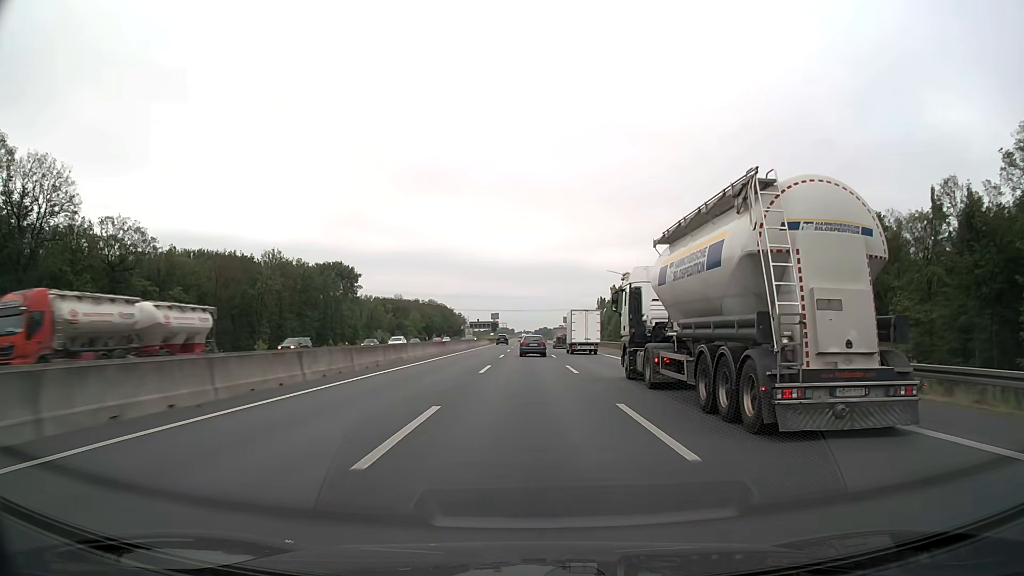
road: motorway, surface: asphalt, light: Day
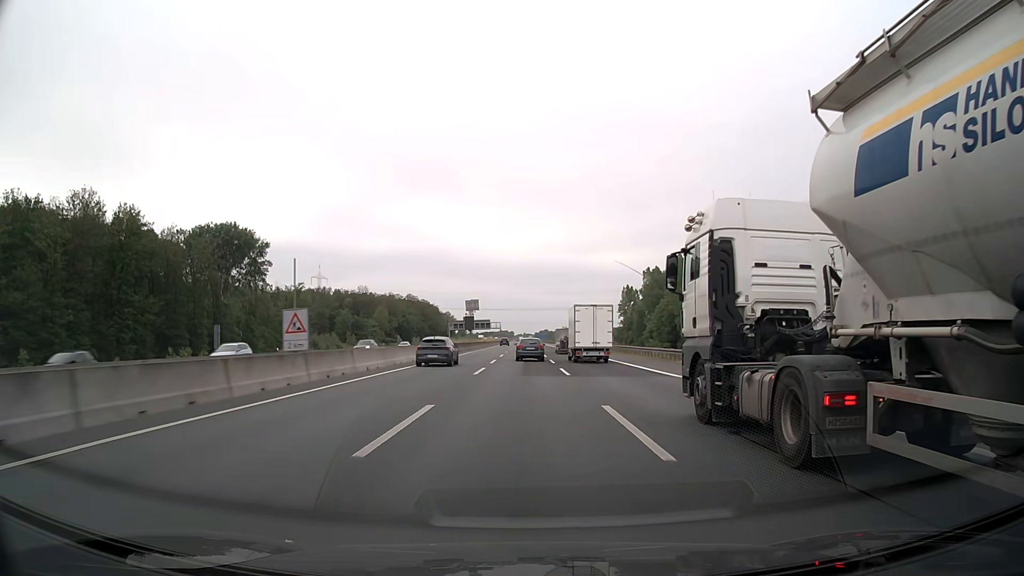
(+0.1, +71.3) m; 0°
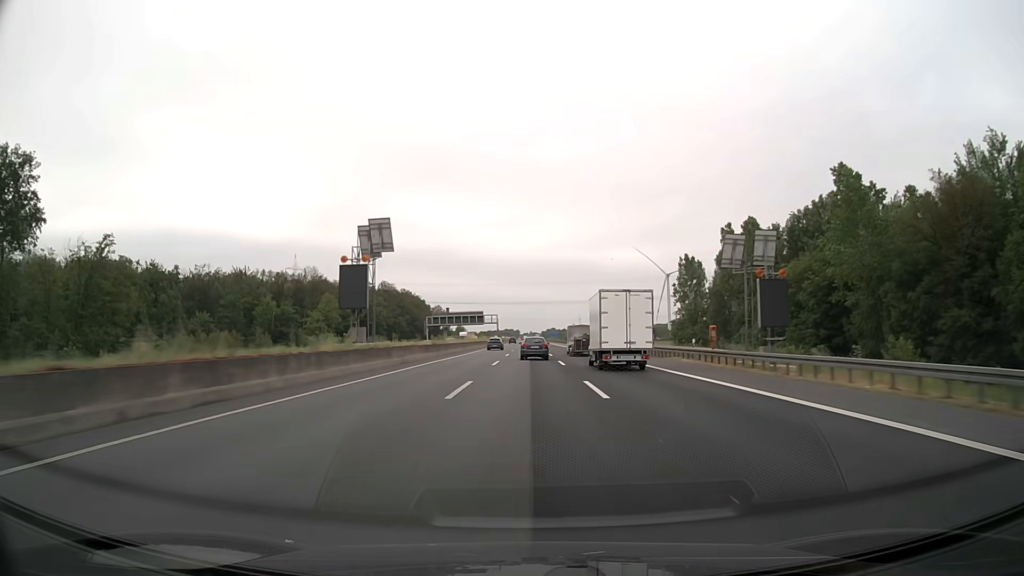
(-0.4, +70.4) m; -1°
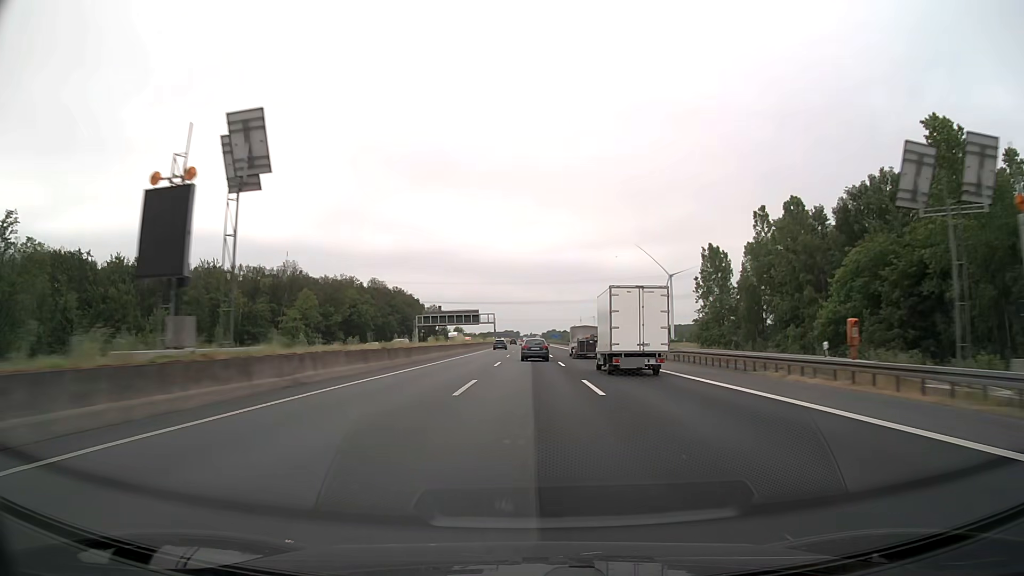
(0.0, +17.5) m; 0°
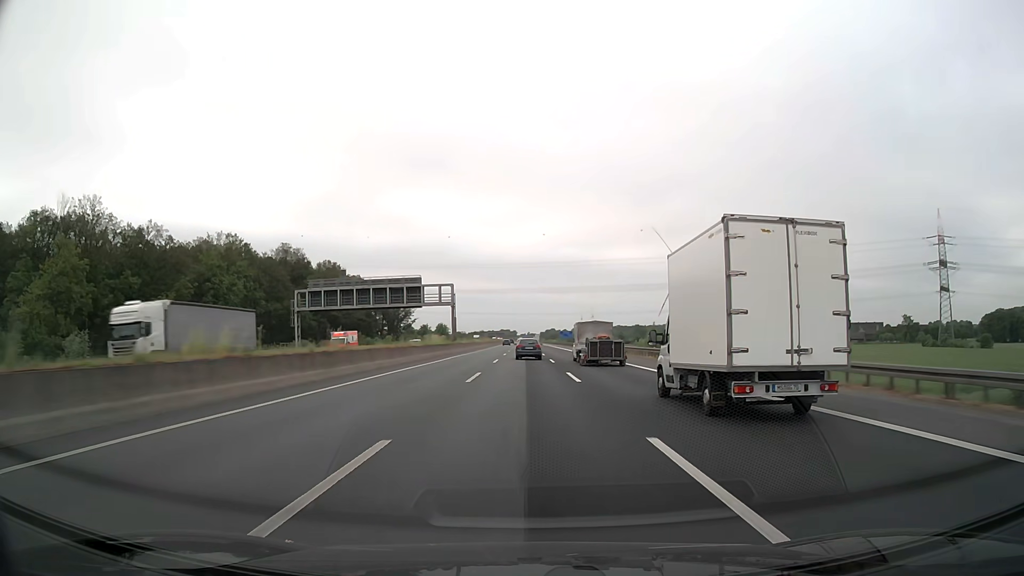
(+0.4, +87.8) m; 0°
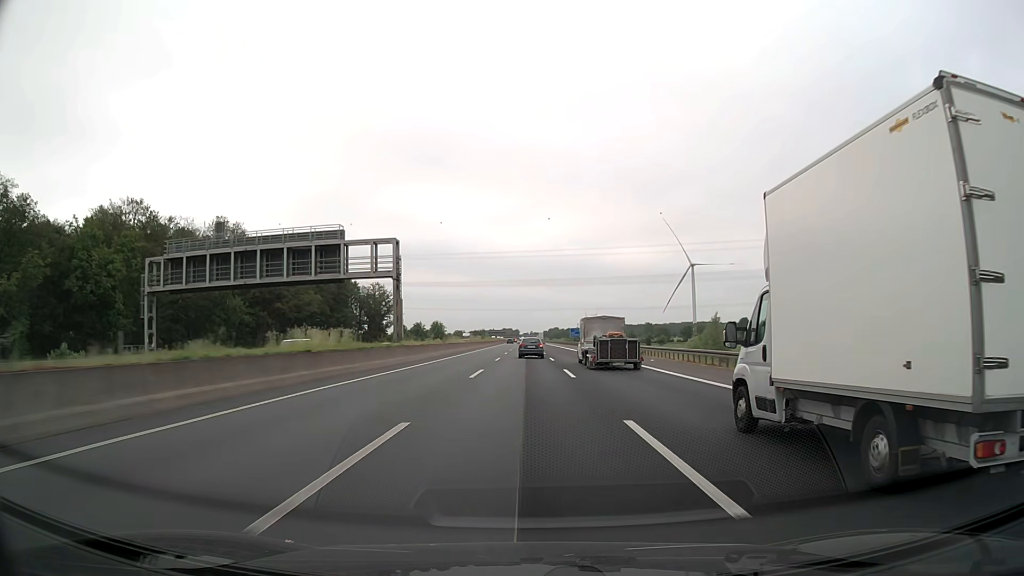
(-0.1, +35.5) m; 0°
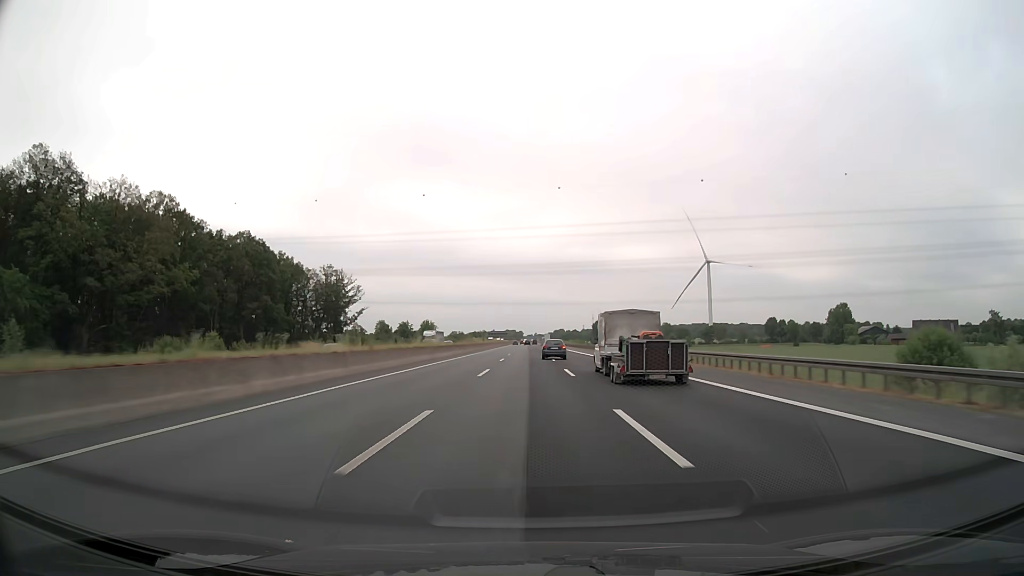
(-0.1, +53.7) m; 0°
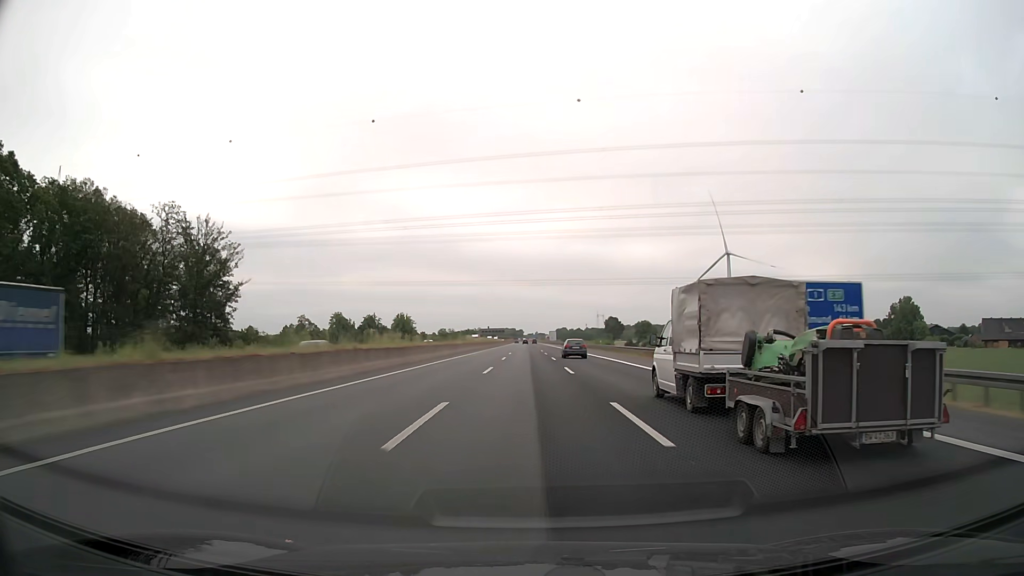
(-0.2, +73.0) m; 0°
(0, +10) (0, +20) (0, +30) (0, +40) (0, +50) (0, +60) (0, +70) (0, +80) (0, +90) (0, +100) m
